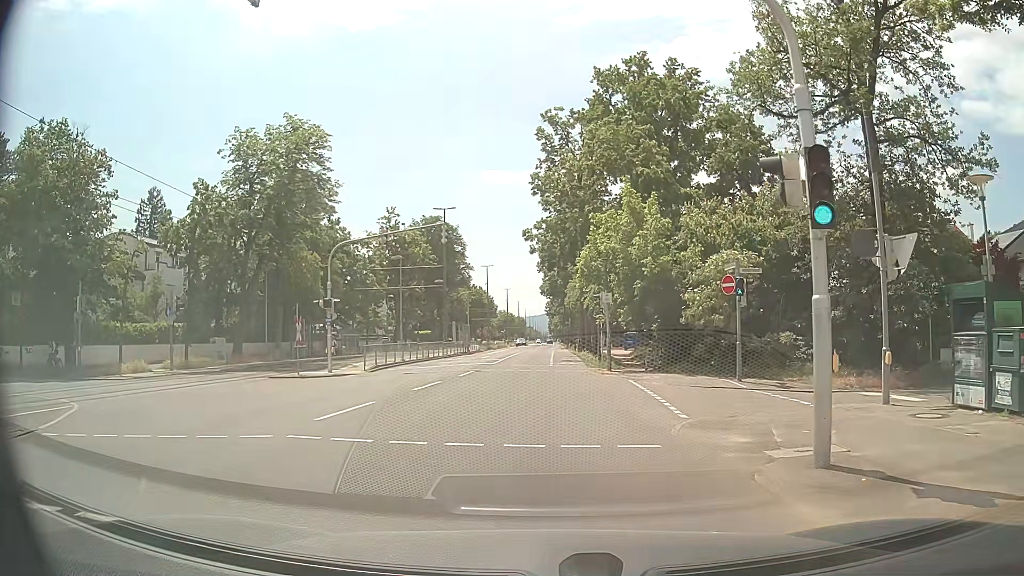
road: tertiary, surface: asphalt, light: Day
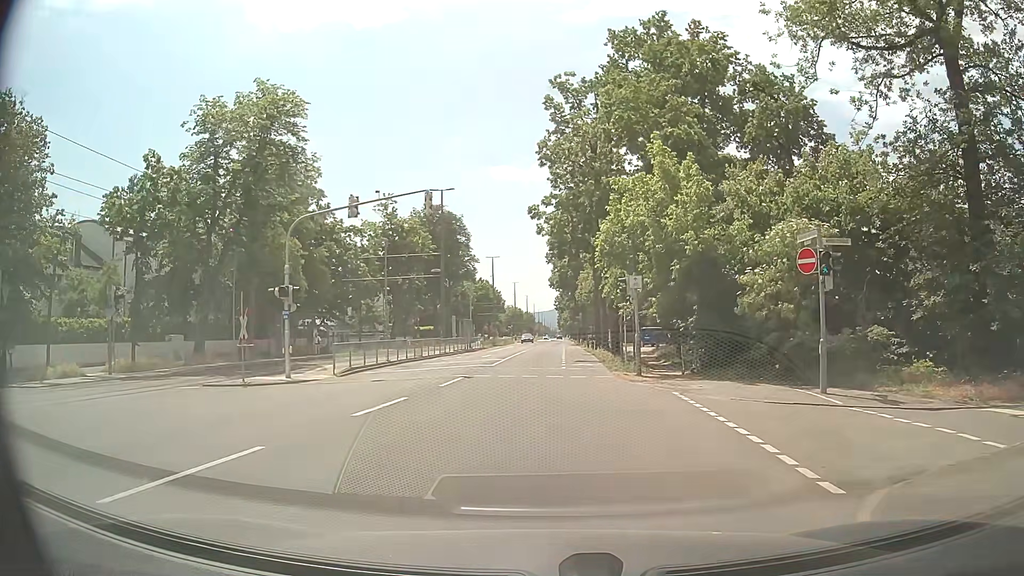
(+0.1, +6.2) m; +1°
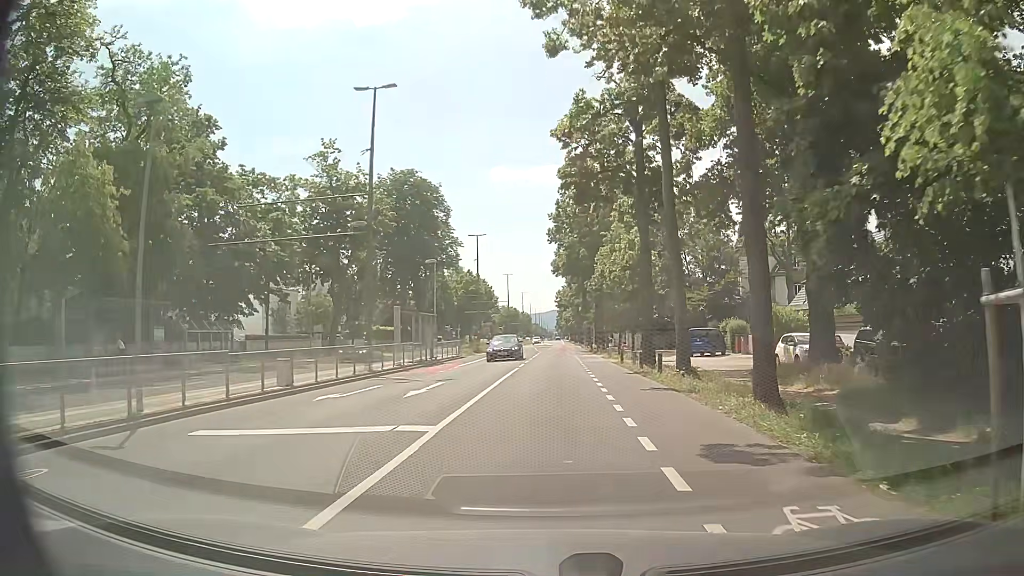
(-0.5, +22.8) m; 0°
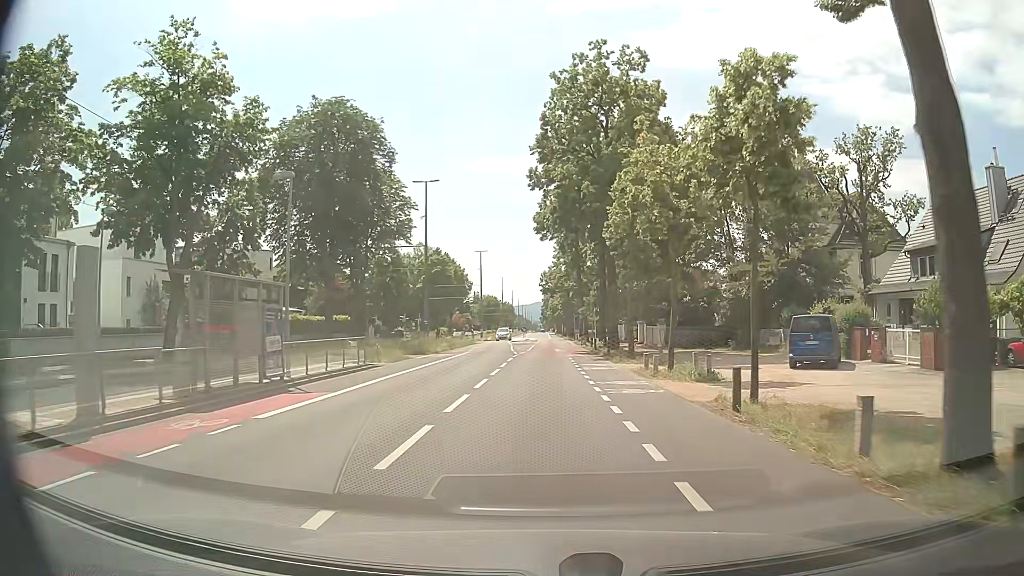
(+0.5, +22.8) m; +3°
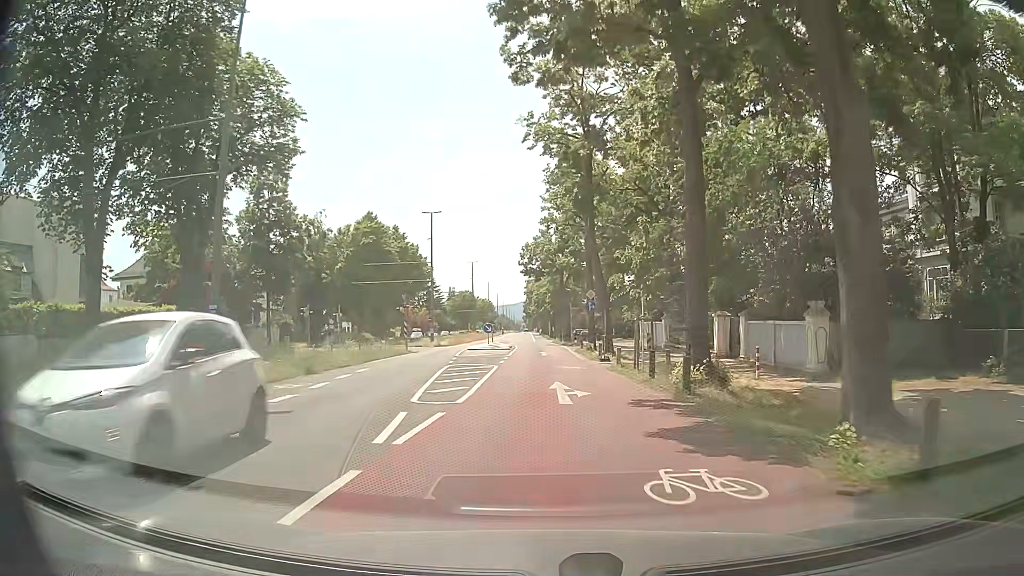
(-0.6, +30.3) m; 0°
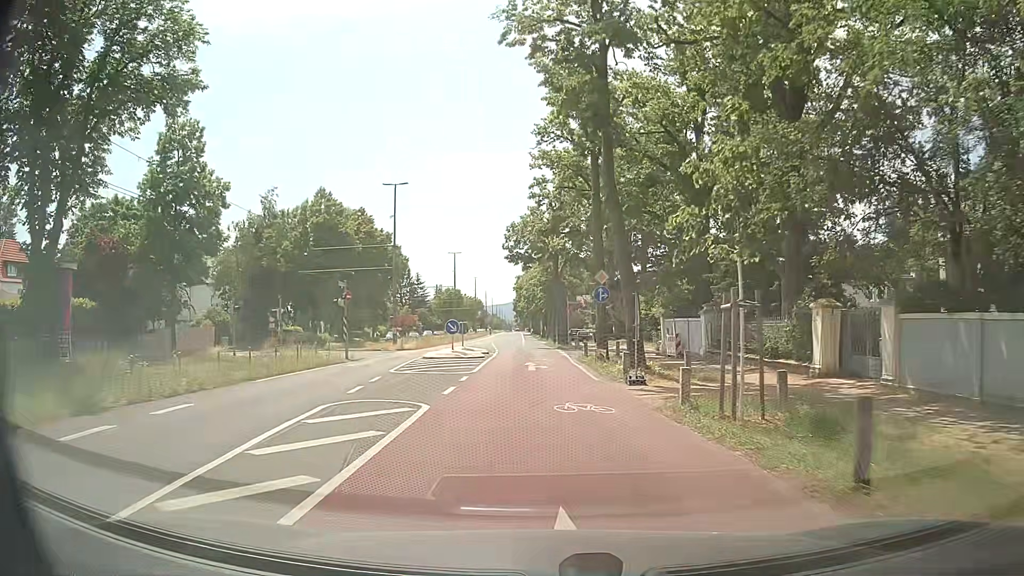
(+0.2, +12.2) m; +1°
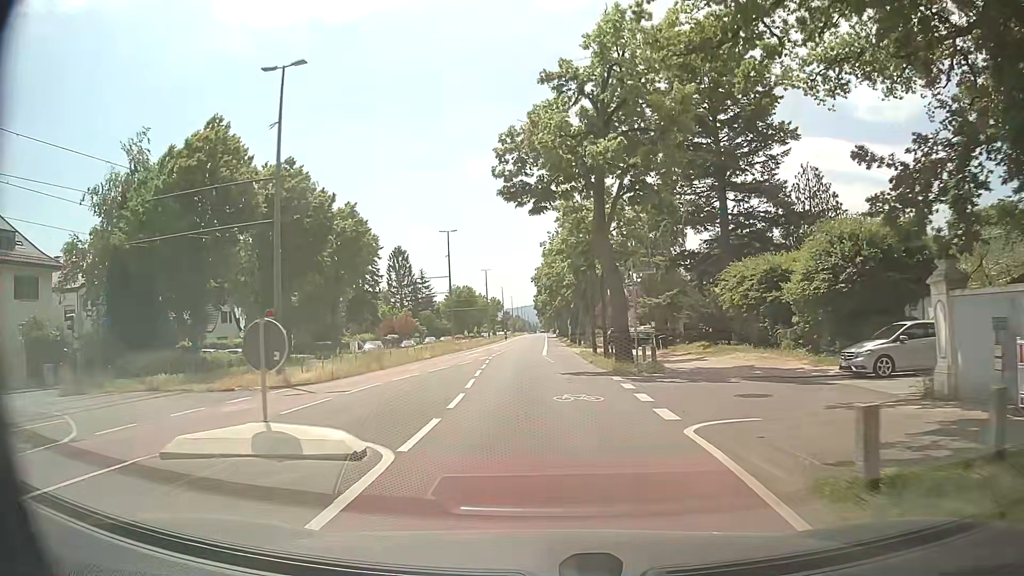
(-0.3, +25.4) m; -2°
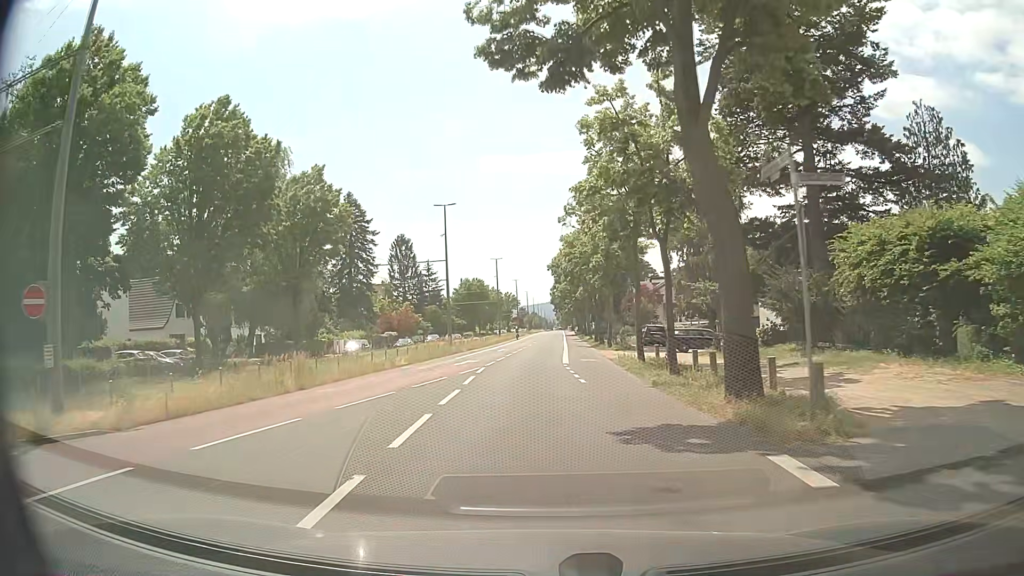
(-0.1, +13.4) m; -2°
(0, +10) (0, +20) (0, +30) (0, +40) (0, +50) (+1, +60) (+1, +70) (+1, +80) (+1, +90) (+2, +100) m
